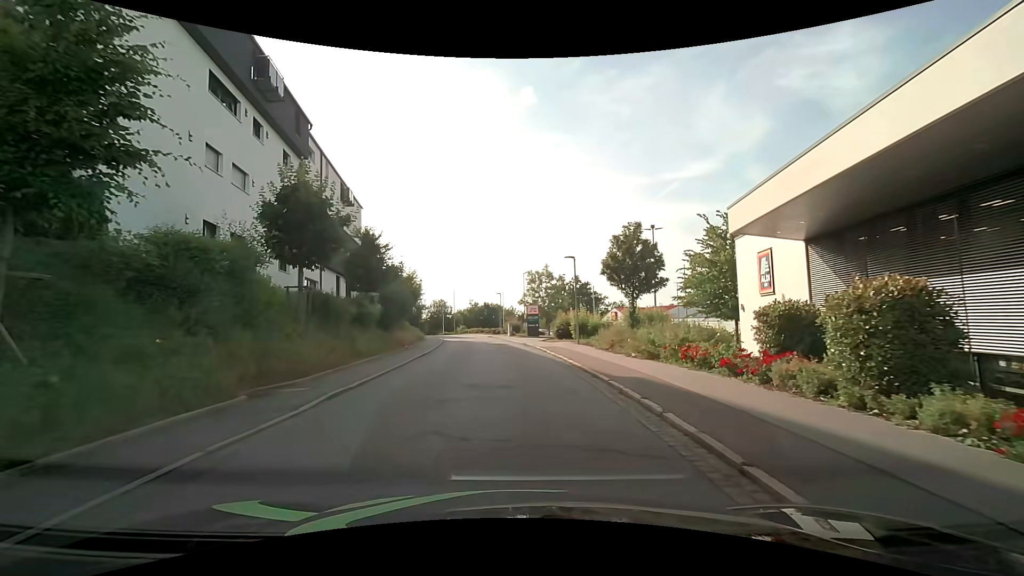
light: Day
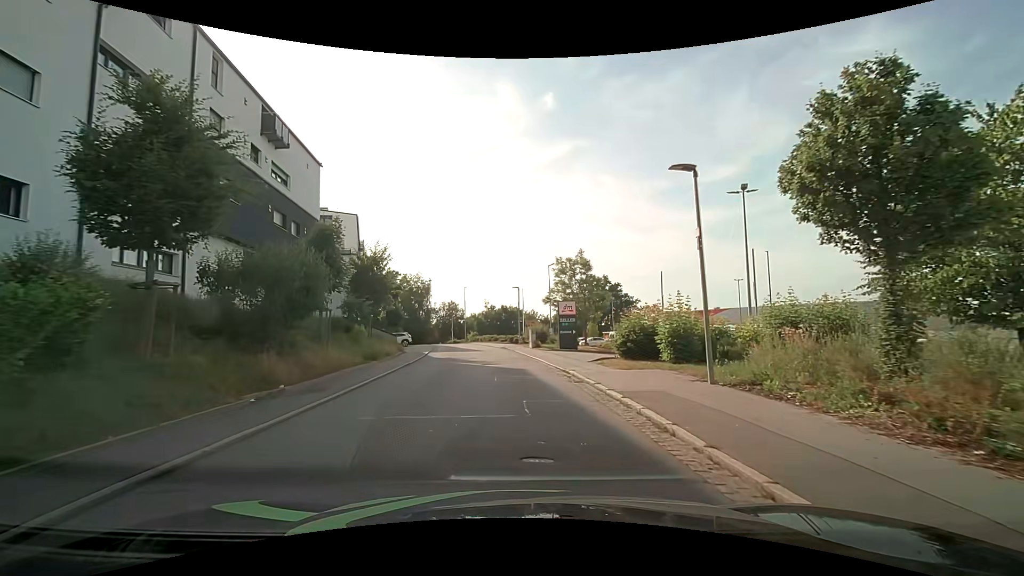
(-0.3, +17.0) m; -2°
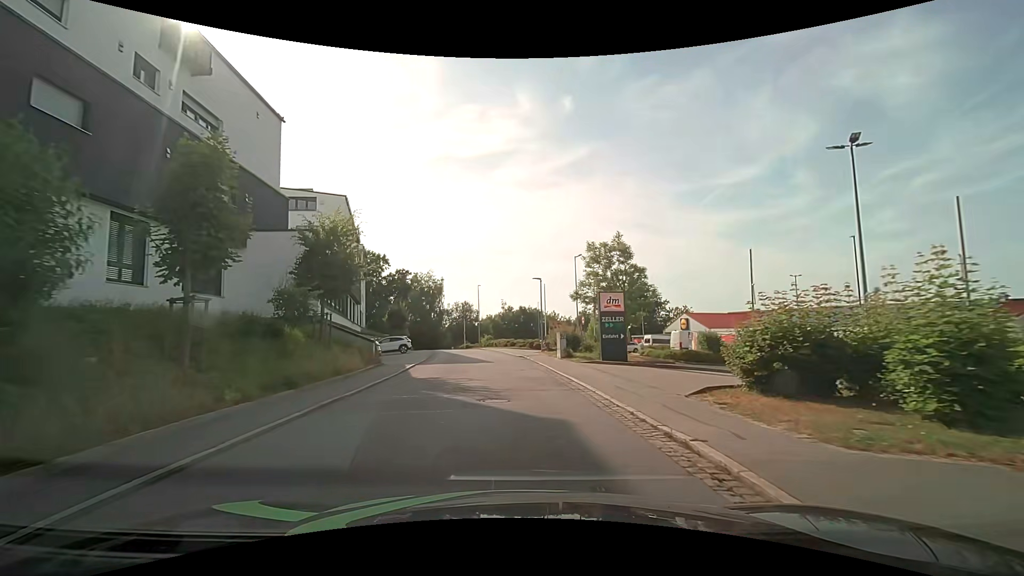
(-0.2, +9.7) m; -2°
